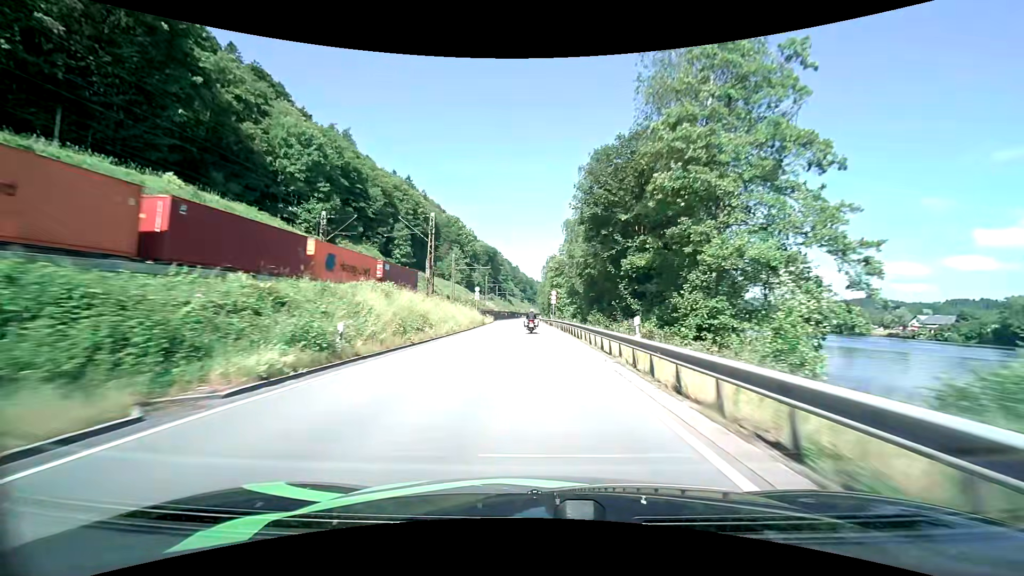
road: primary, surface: asphalt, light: Day
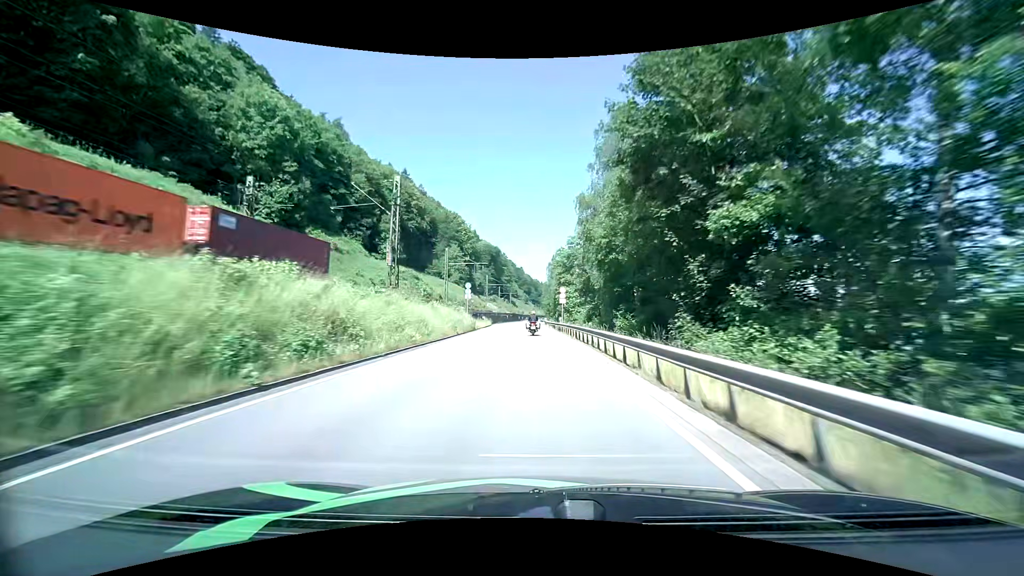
(-0.1, +12.4) m; -1°
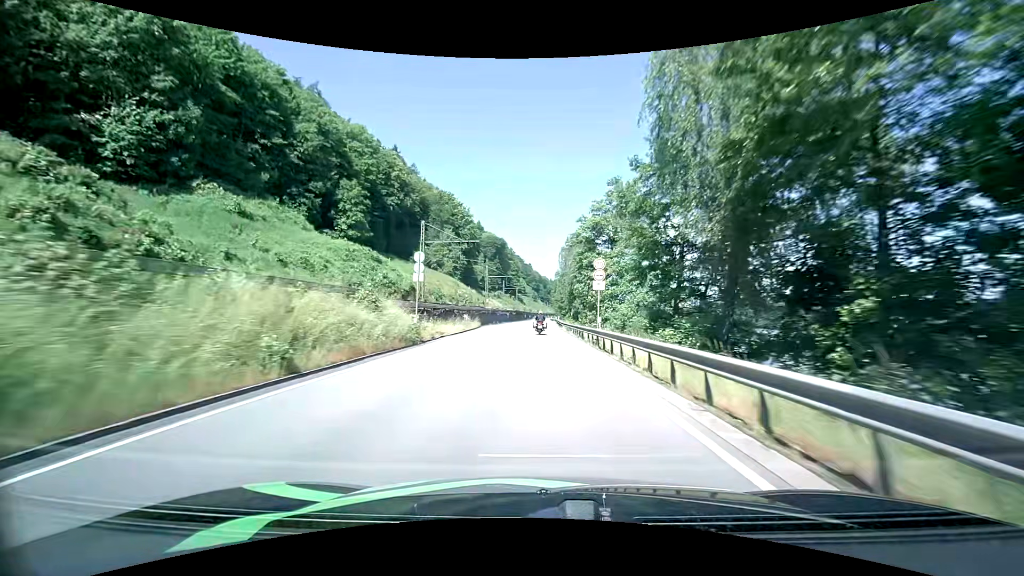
(-0.2, +24.7) m; -1°
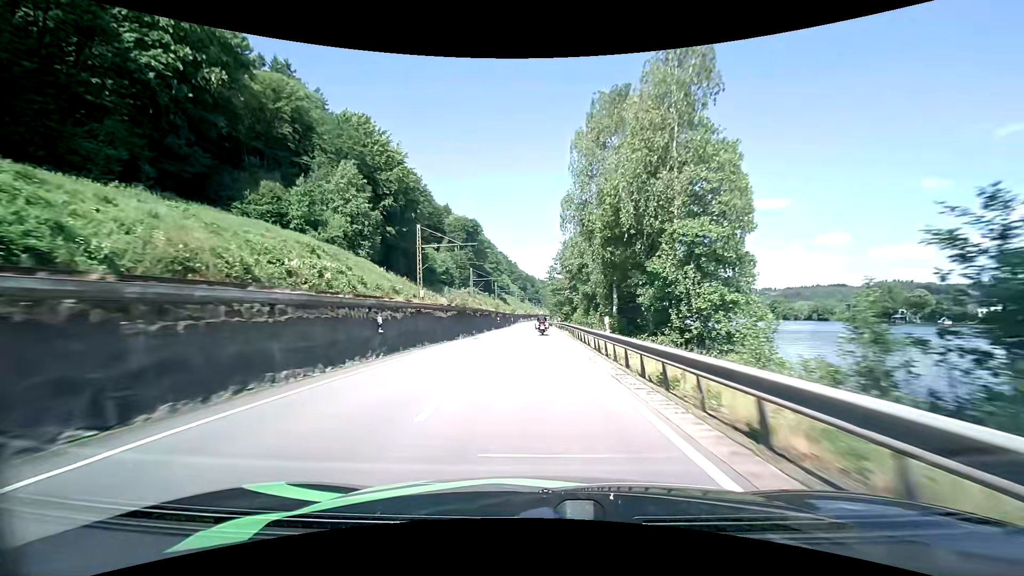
(+0.4, +60.9) m; +1°
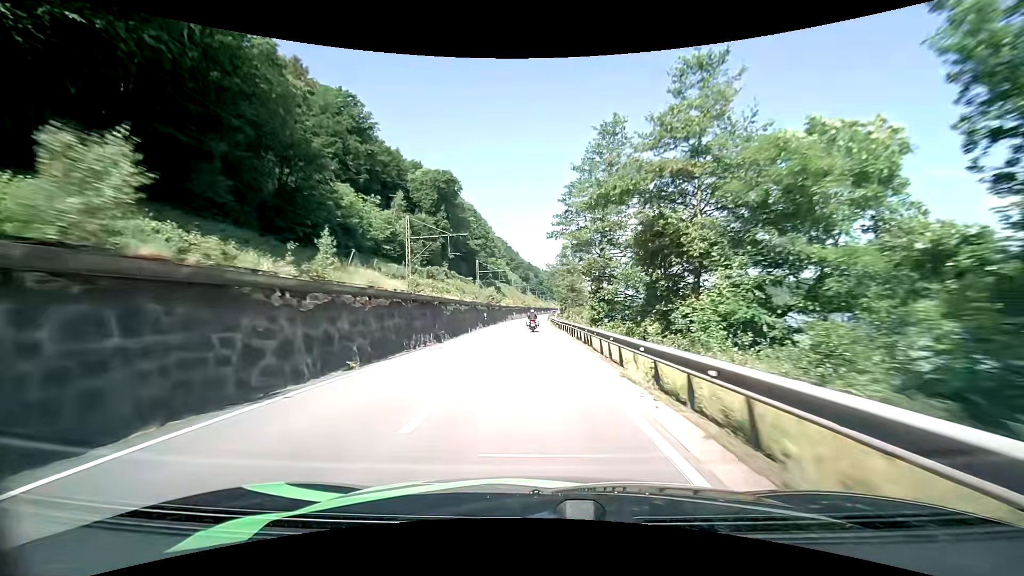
(+0.5, +60.3) m; 0°
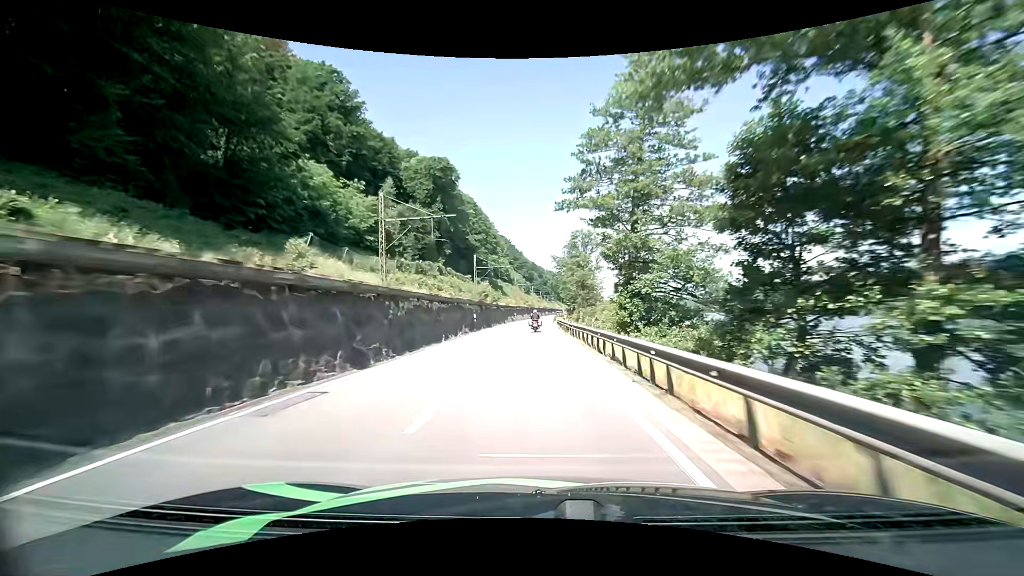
(0.0, +11.9) m; 0°
(0, +10) (0, +20) (0, +30) (0, +40) (0, +50) (0, +60) (+1, +70) (+1, +80) (+1, +90) (+2, +100) m
